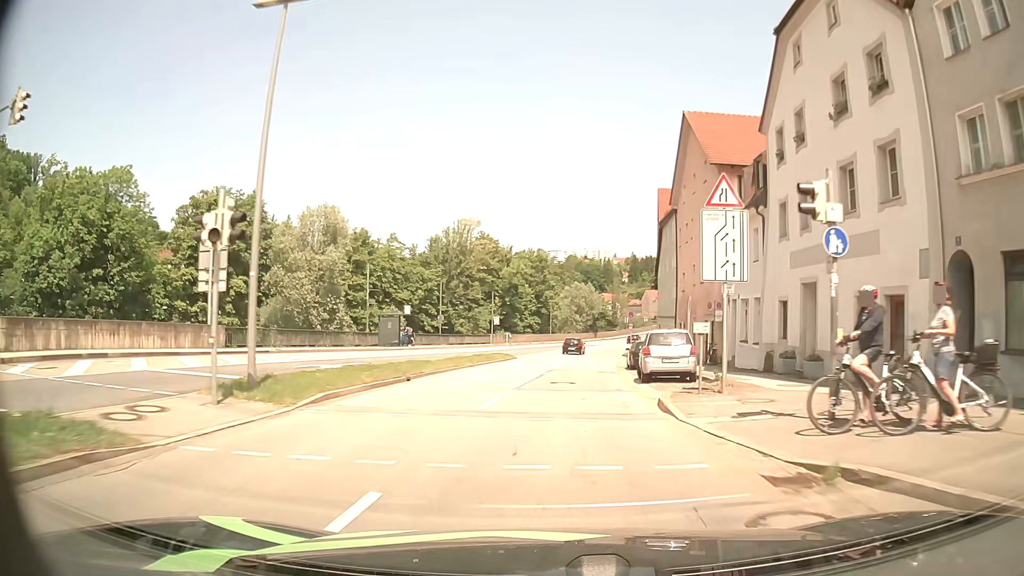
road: primary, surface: asphalt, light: Day
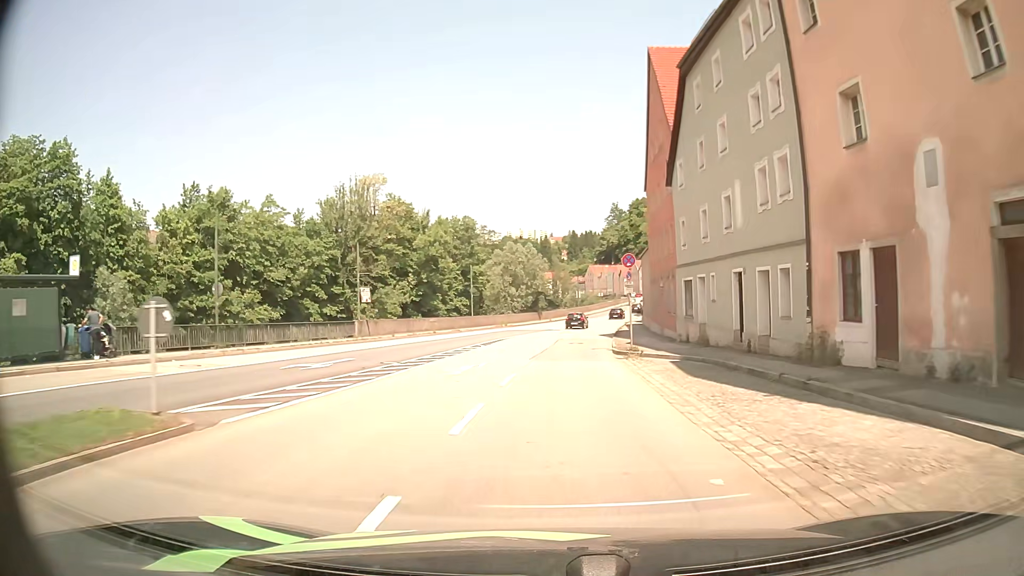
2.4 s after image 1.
(+1.6, +34.0) m; +5°
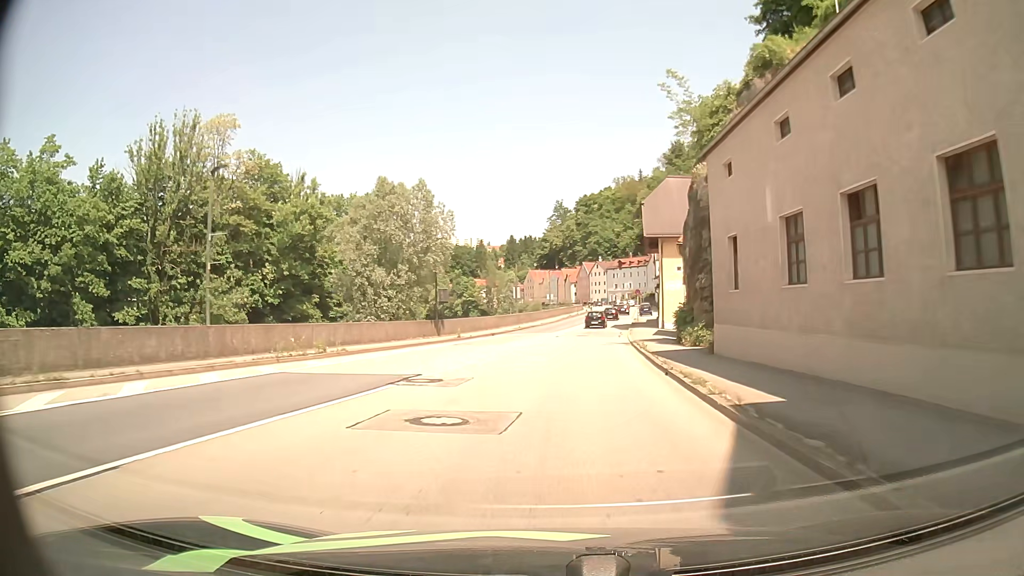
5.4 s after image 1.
(+1.7, +42.6) m; +5°
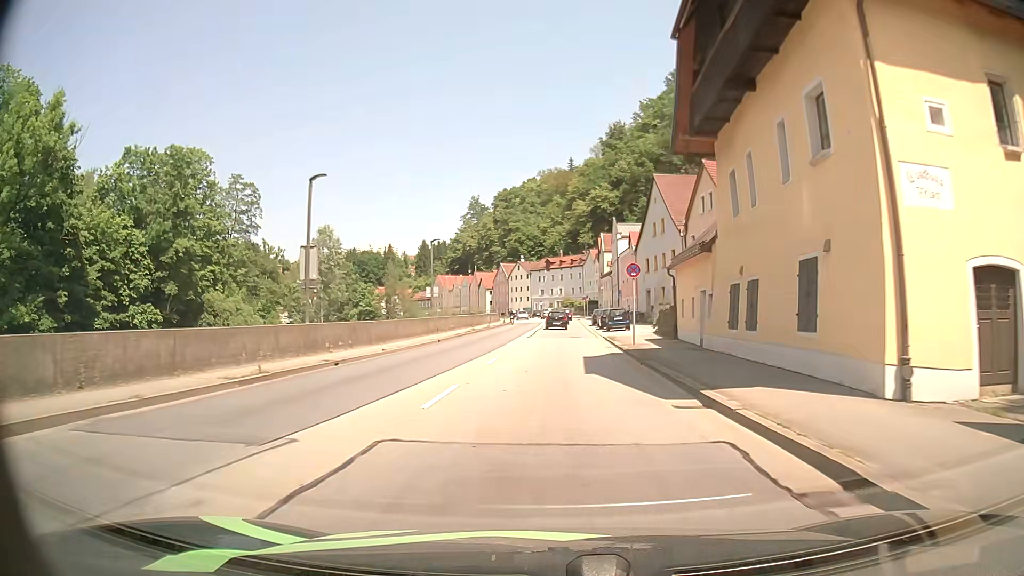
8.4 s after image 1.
(+2.3, +41.6) m; +7°
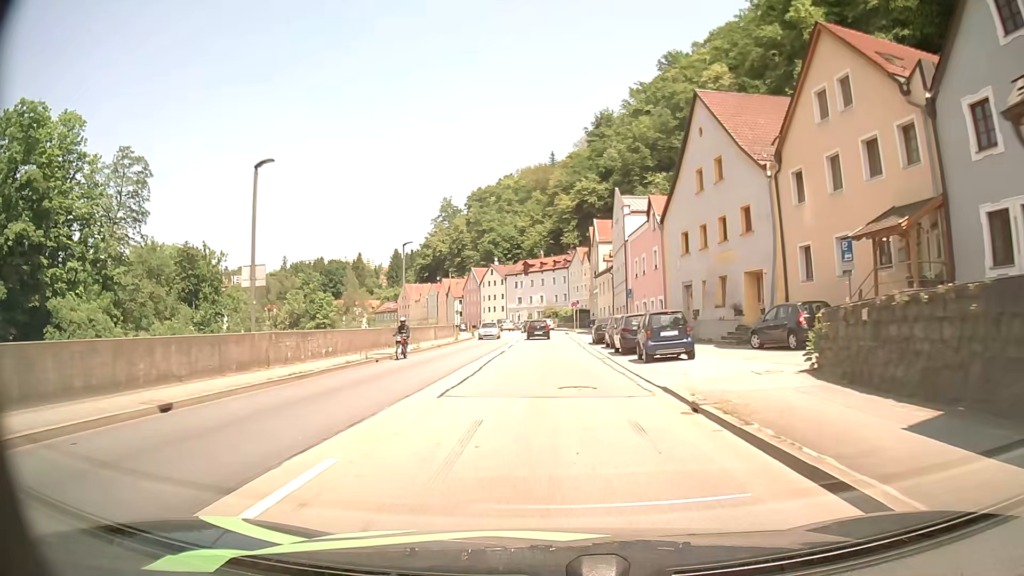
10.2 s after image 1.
(+0.3, +24.7) m; +1°
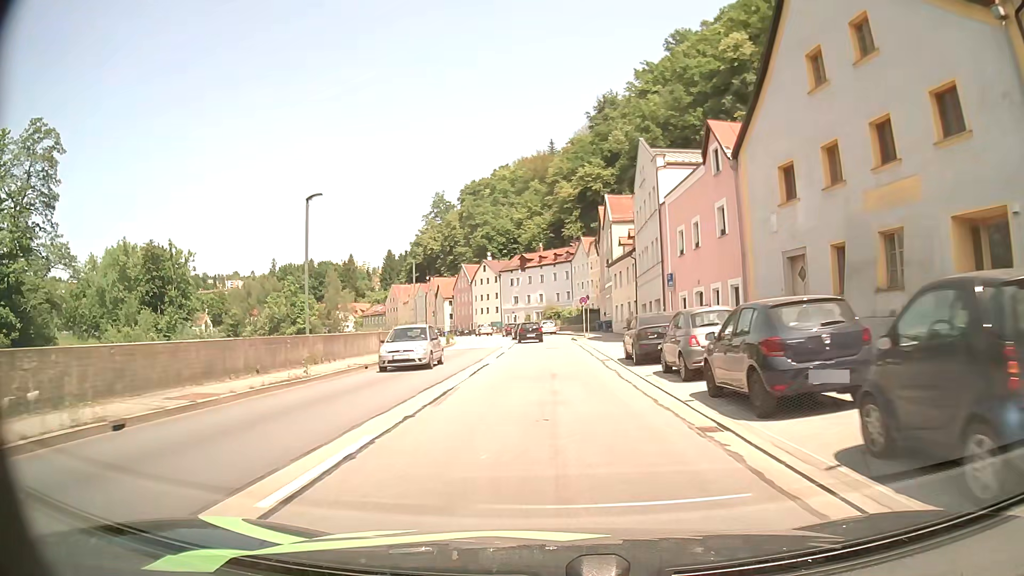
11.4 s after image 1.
(0.0, +16.5) m; +1°
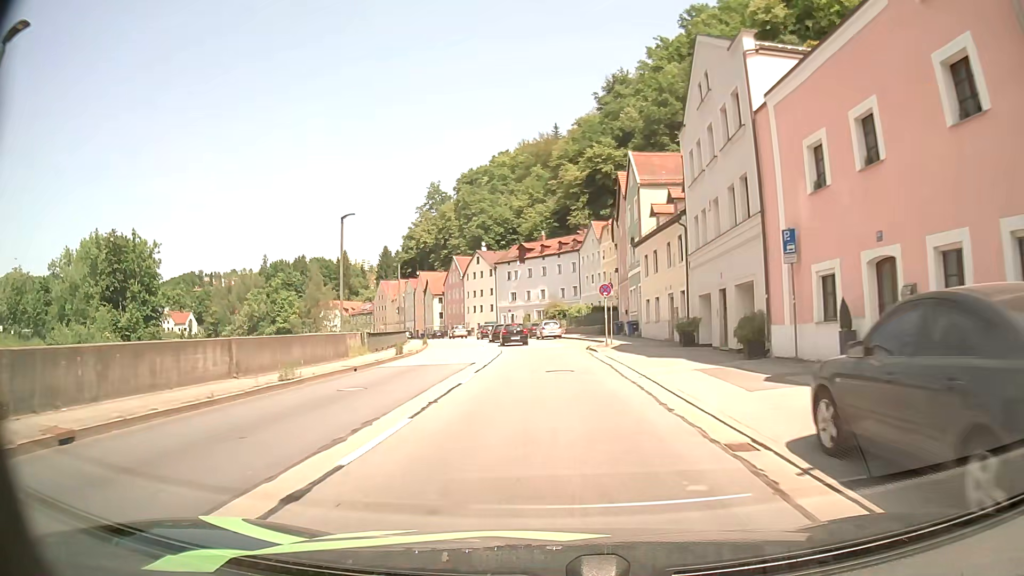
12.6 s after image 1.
(-0.2, +16.4) m; -1°
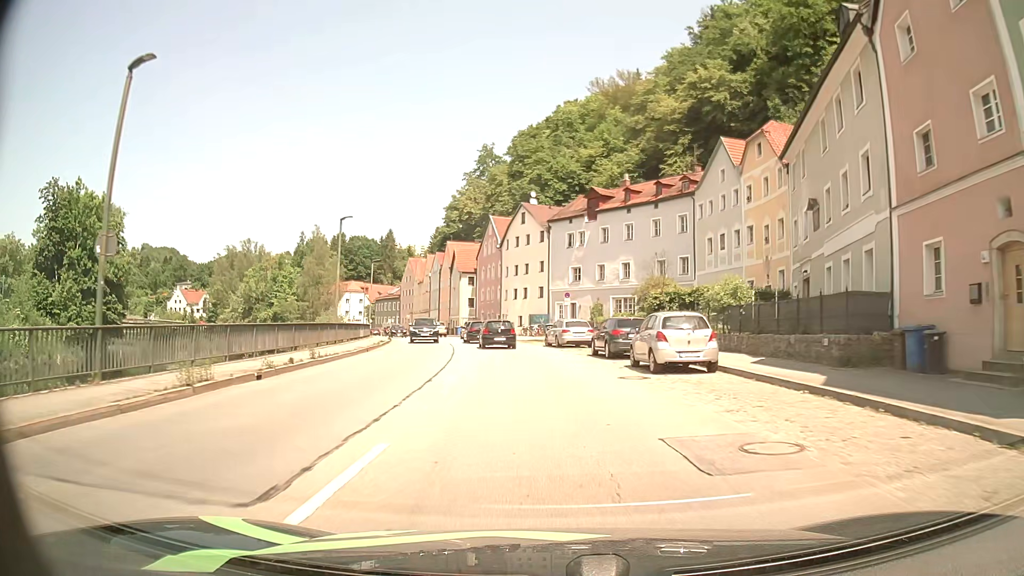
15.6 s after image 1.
(-1.2, +38.0) m; -5°
(0, +10) (-1, +20) (-2, +30) (-4, +40) (-6, +50) (-8, +59) (-11, +69) (-14, +78) (-18, +88) (-21, +97) m
